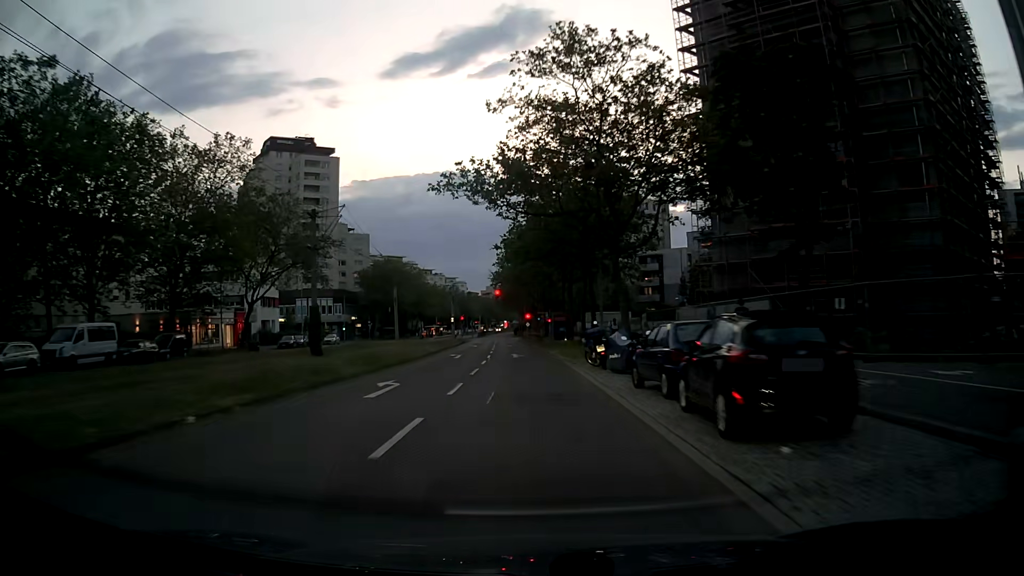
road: tertiary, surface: asphalt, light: Dusk
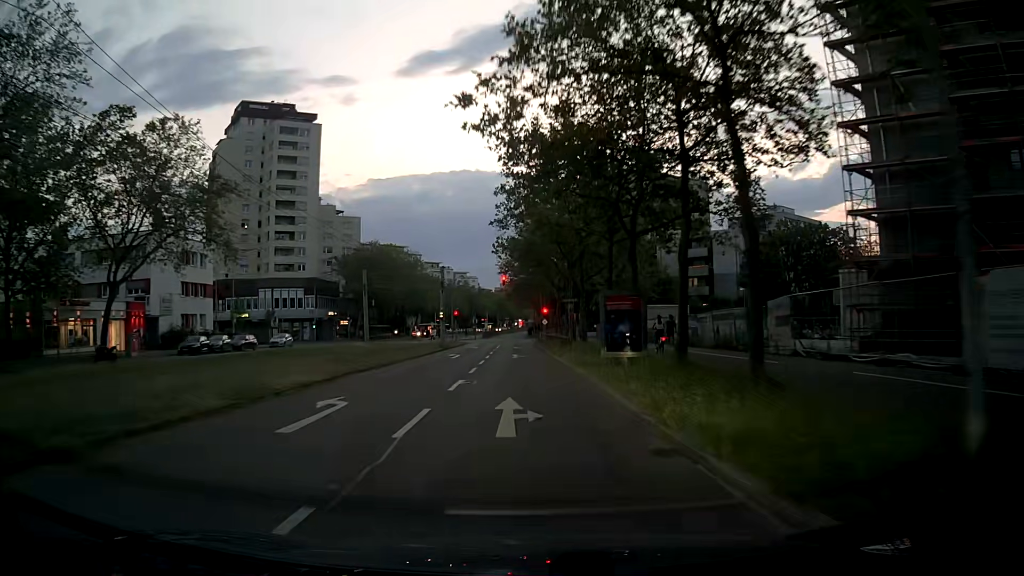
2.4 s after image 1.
(-0.4, +24.8) m; -1°
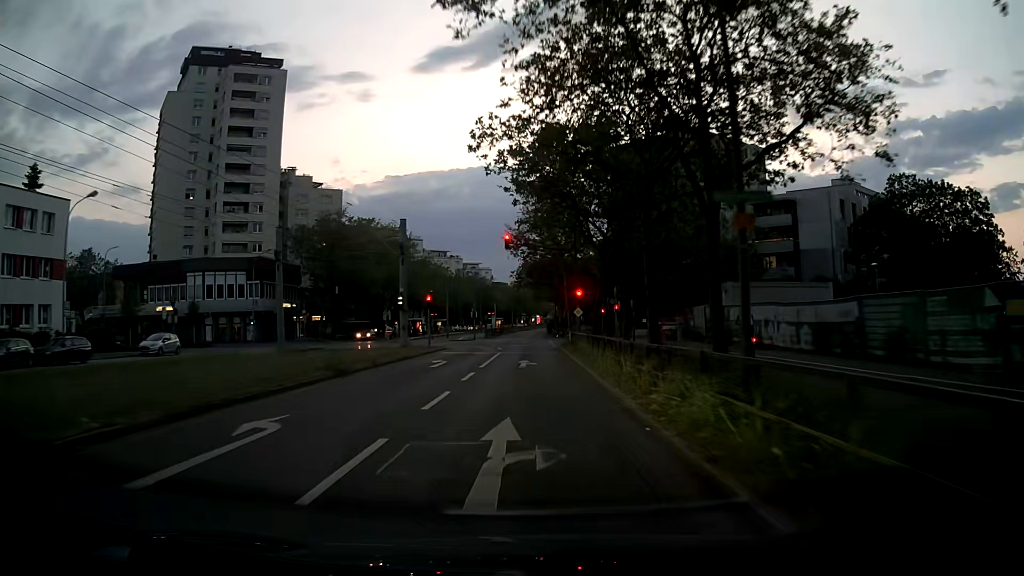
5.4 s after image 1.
(-0.5, +27.8) m; -3°
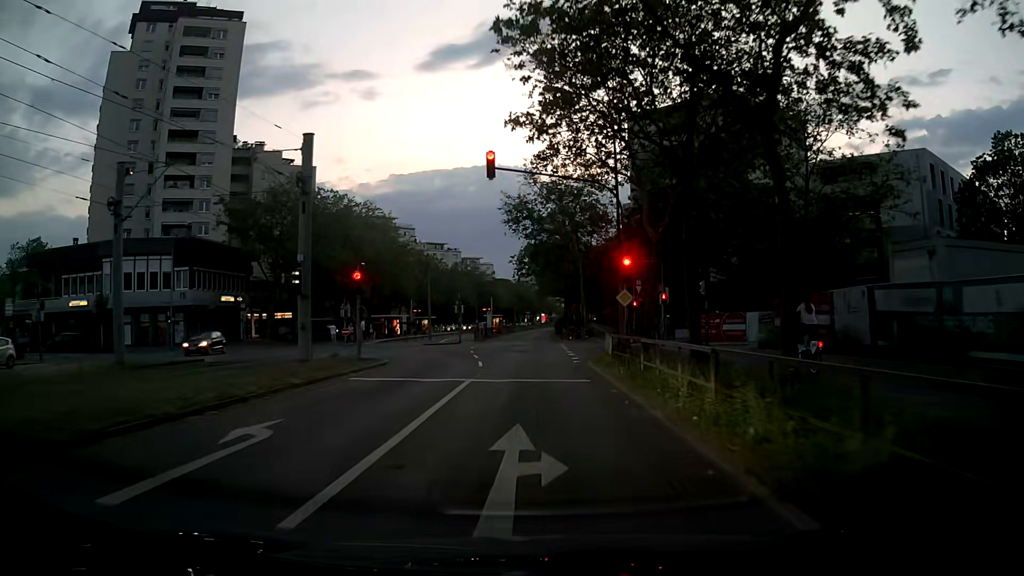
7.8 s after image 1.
(+0.3, +17.9) m; 0°
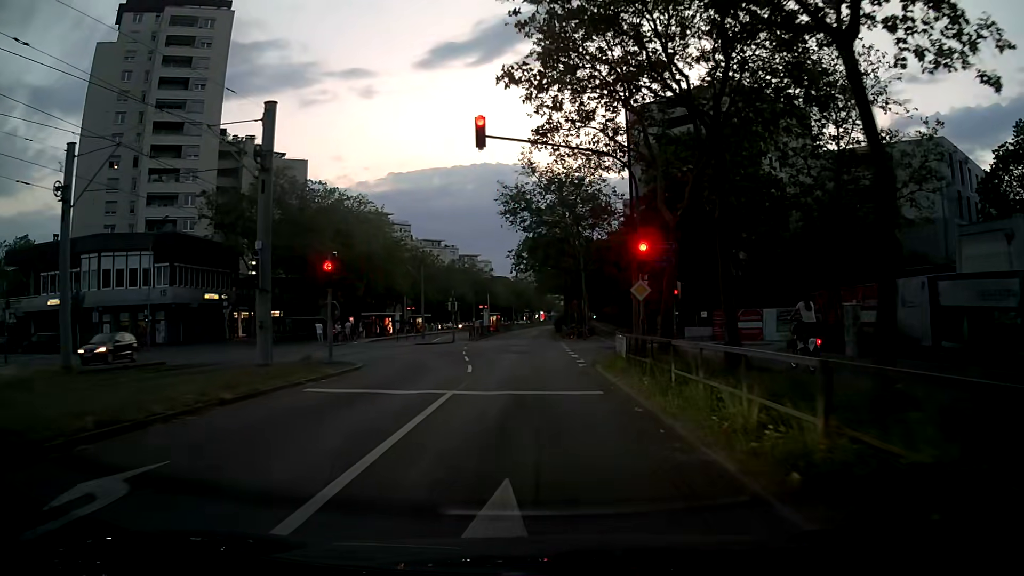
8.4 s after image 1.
(+0.1, +3.3) m; 0°
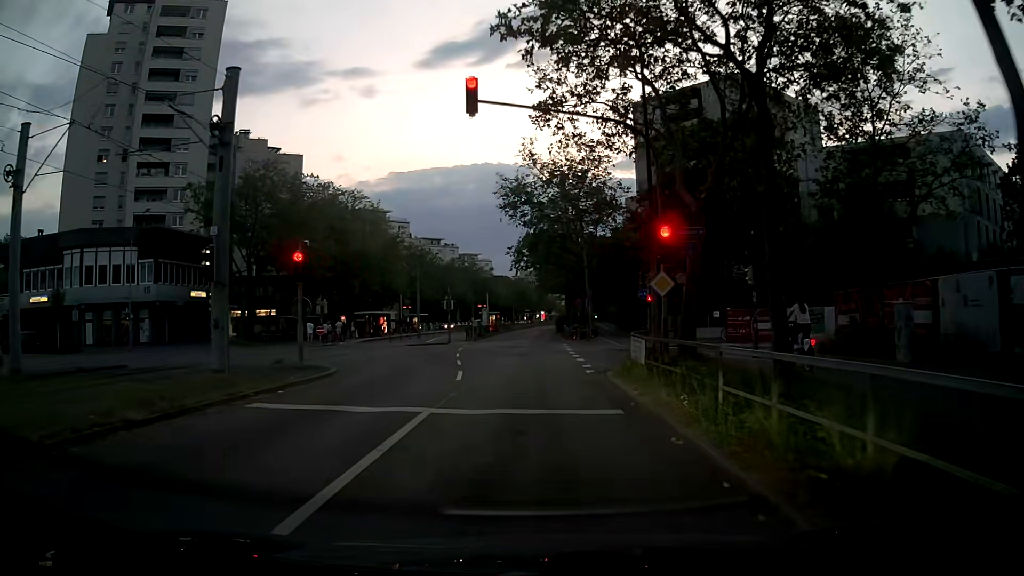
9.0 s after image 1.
(0.0, +2.7) m; +1°
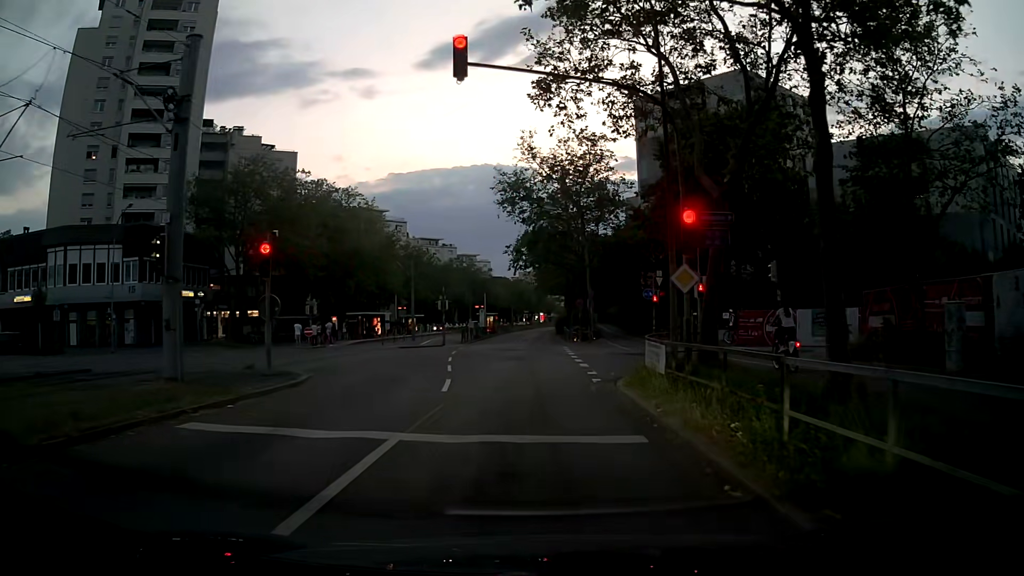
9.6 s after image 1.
(0.0, +2.2) m; -1°
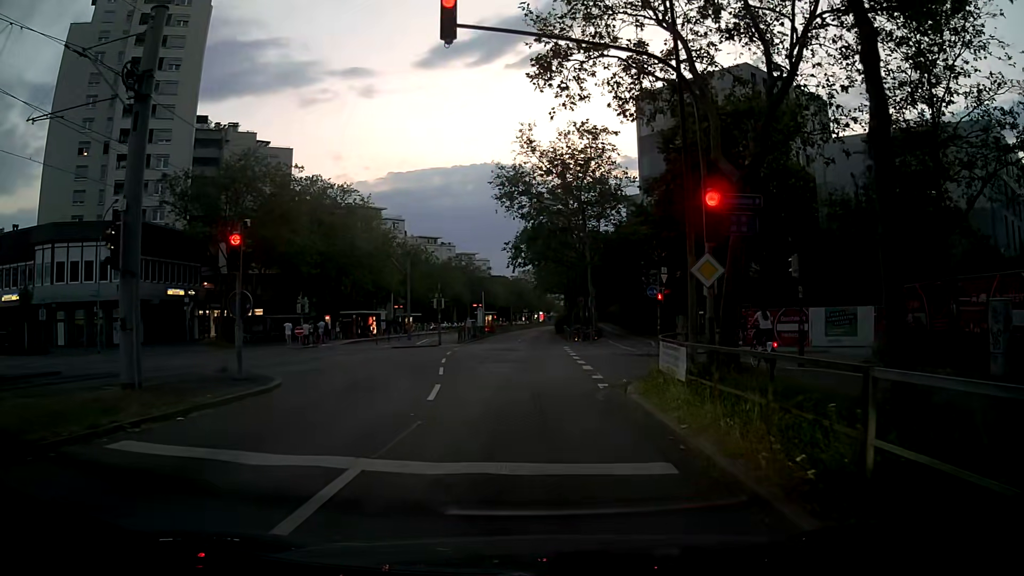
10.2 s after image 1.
(0.0, +1.6) m; -2°
(0, +10) (+1, +20) (+1, +30) (+2, +40) (+2, +50) (+3, +60) (+3, +70) (+3, +80) (+4, +90) (+4, +100) m
